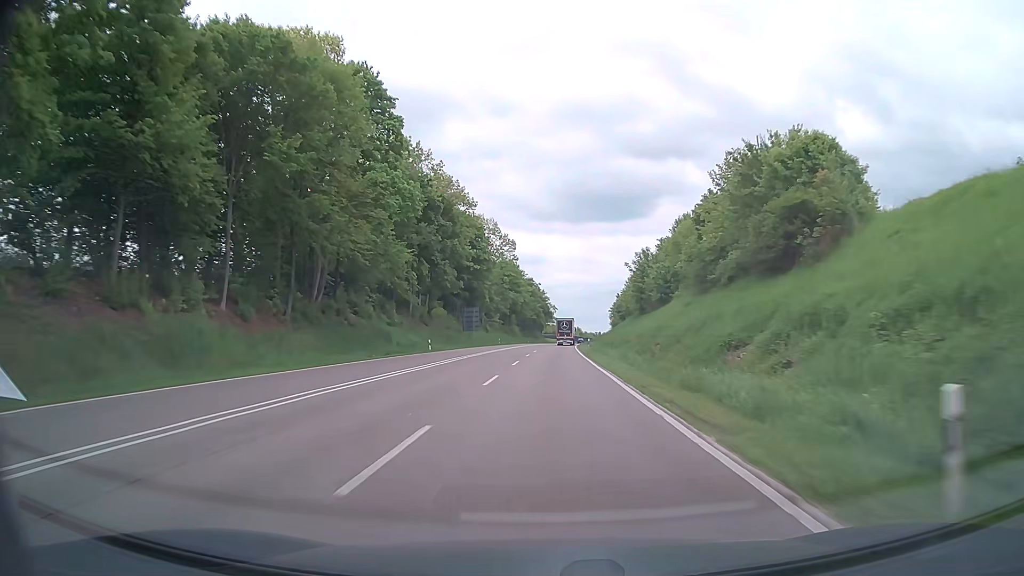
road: trunk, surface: asphalt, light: Day
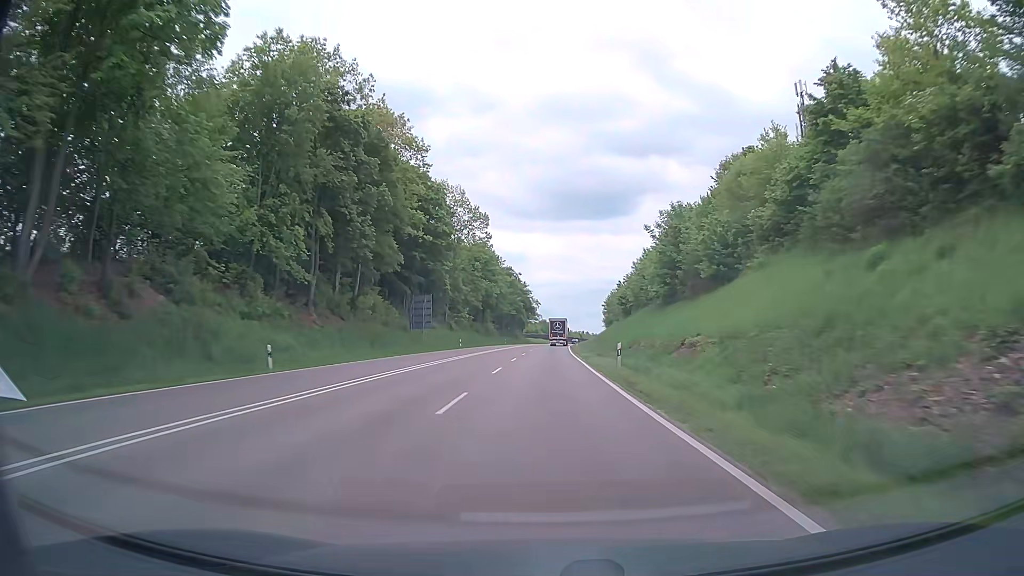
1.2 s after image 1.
(+0.4, +30.5) m; +2°
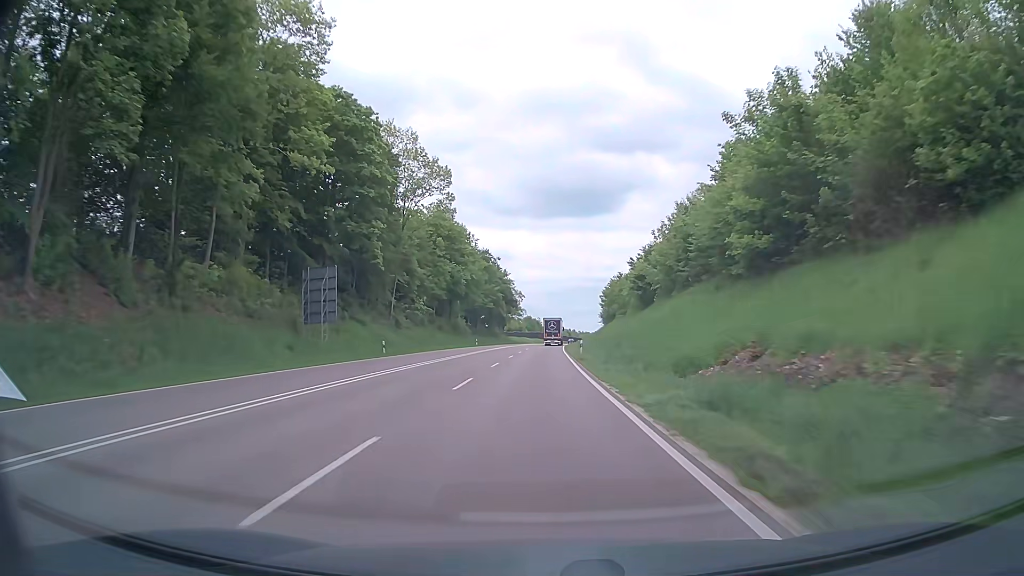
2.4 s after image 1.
(+0.3, +30.8) m; +1°
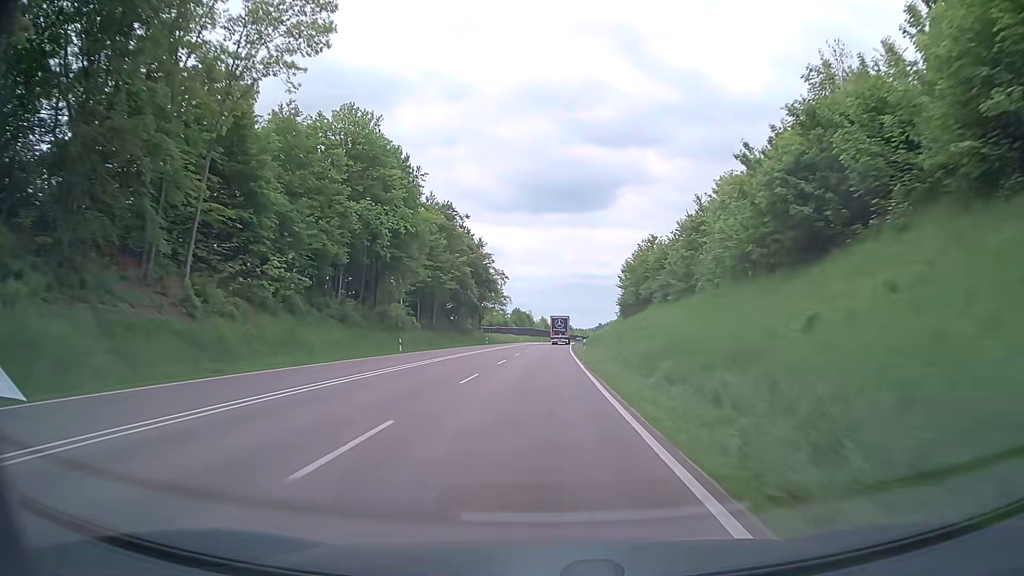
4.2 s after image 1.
(+0.4, +46.9) m; +1°
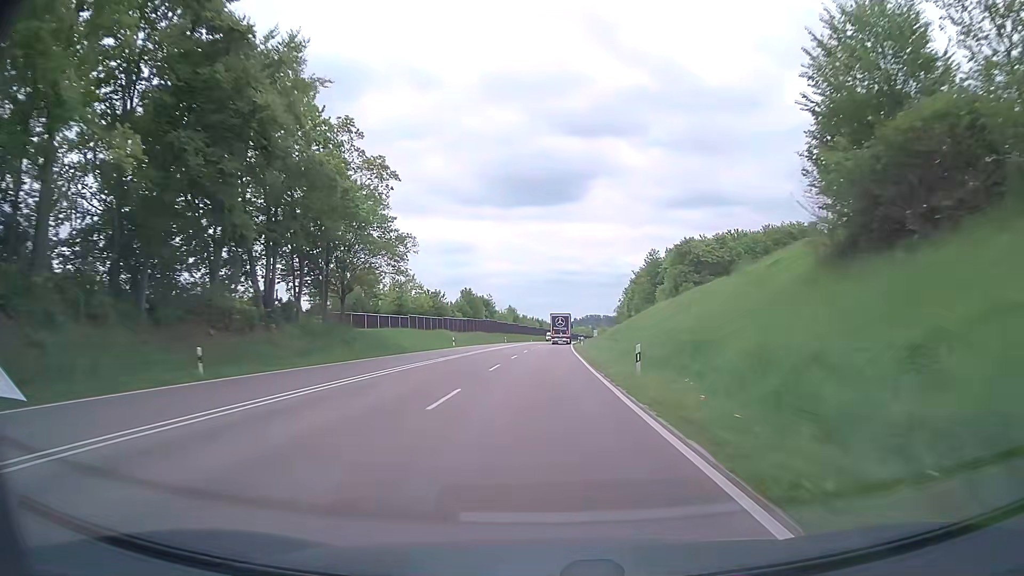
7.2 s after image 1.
(+1.4, +78.4) m; +2°
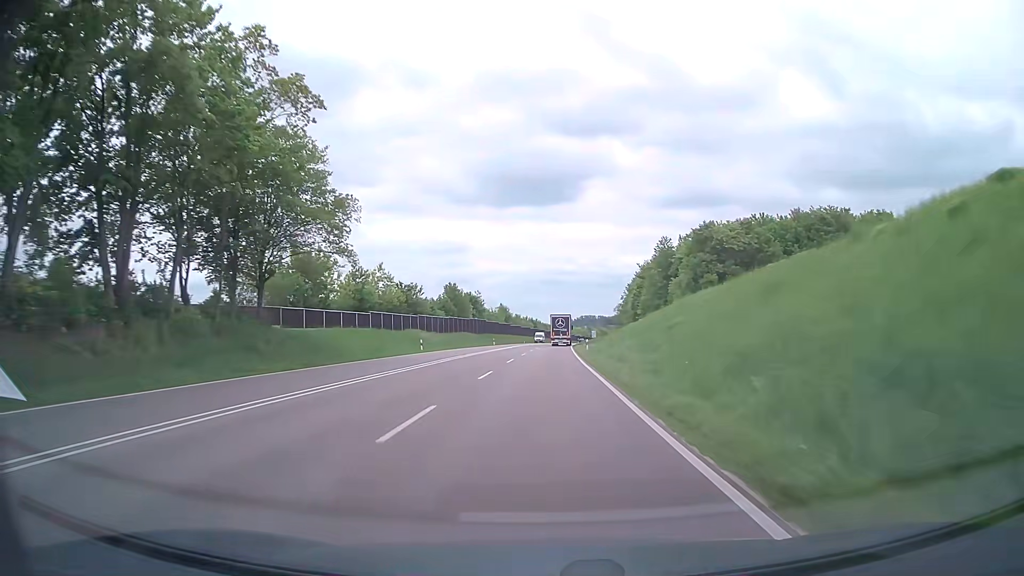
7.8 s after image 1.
(+0.1, +15.6) m; 0°
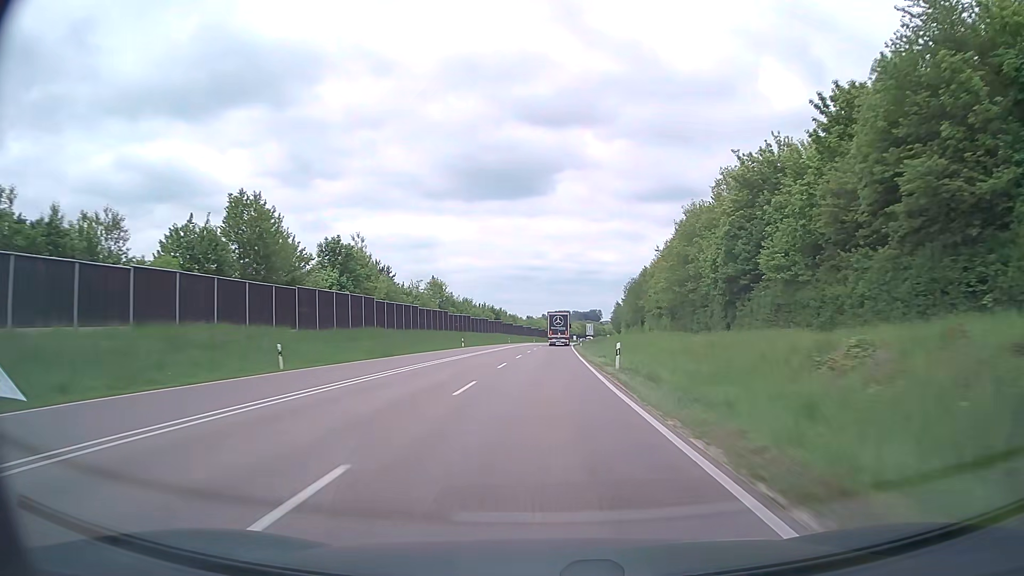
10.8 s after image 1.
(+1.7, +77.8) m; +2°
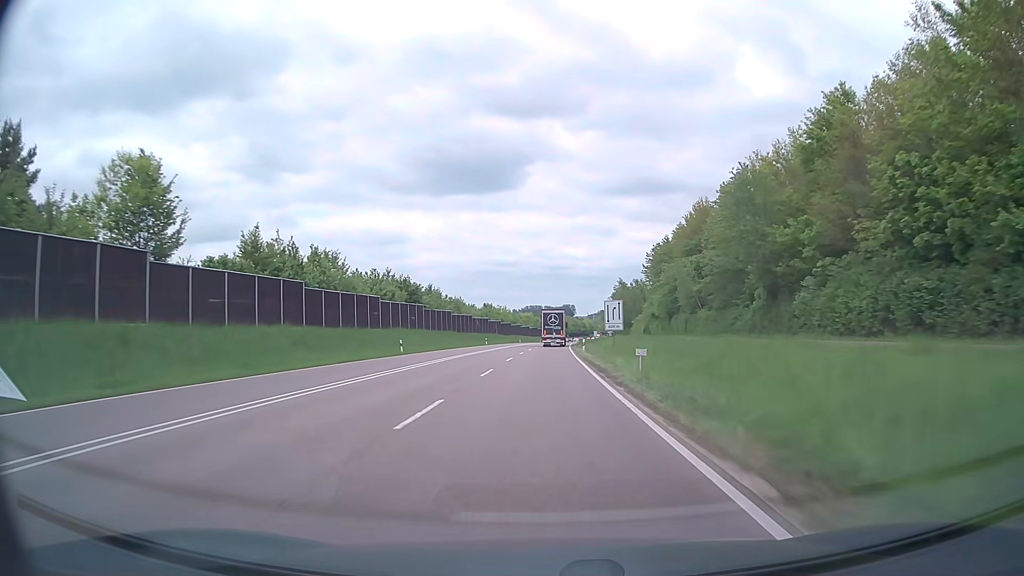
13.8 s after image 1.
(+1.6, +77.3) m; +3°
(0, +10) (0, +20) (0, +30) (0, +40) (0, +50) (+1, +60) (+1, +70) (+1, +80) (+2, +90) (+2, +100) m
